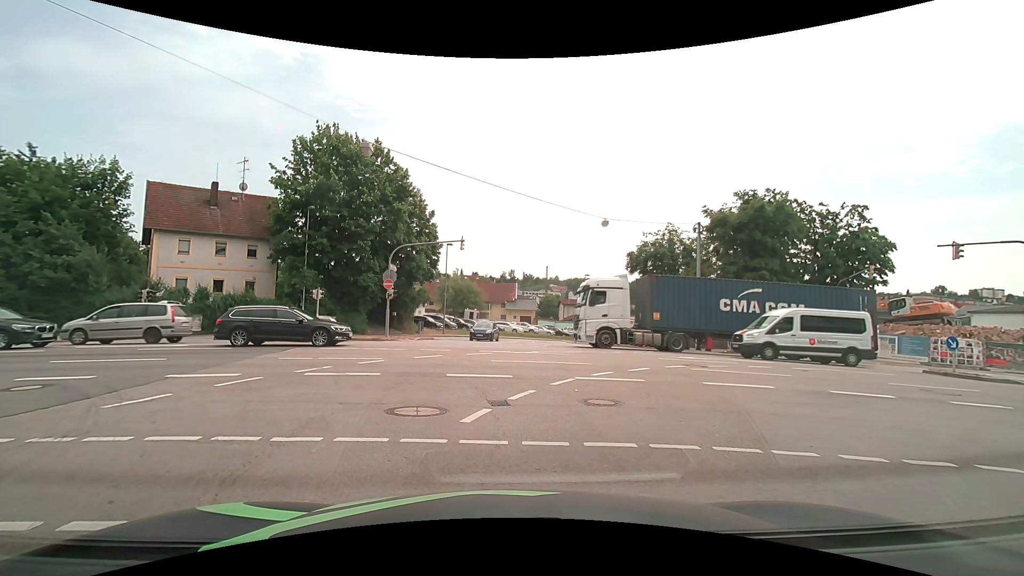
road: unclassified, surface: asphalt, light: Day
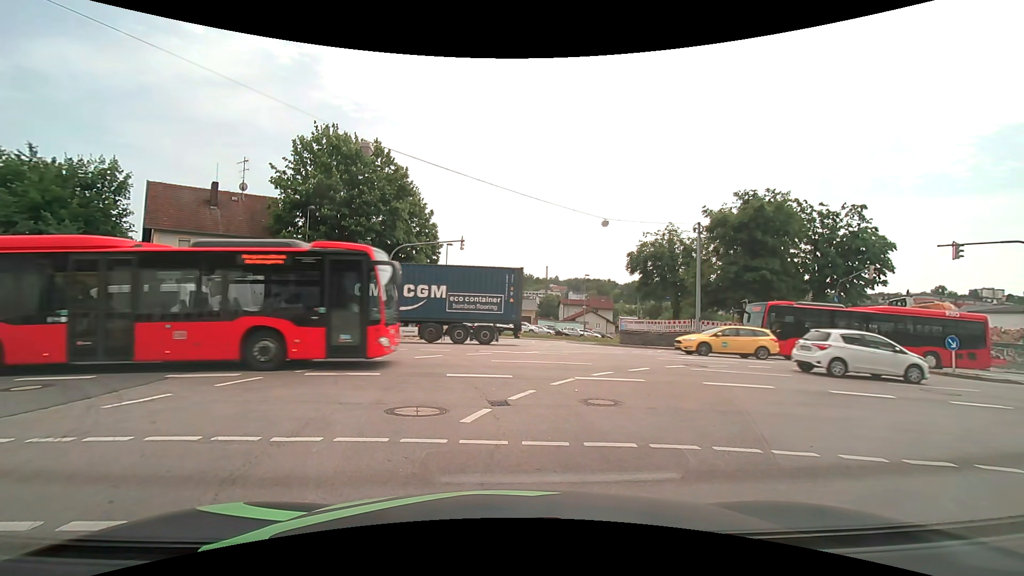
(0.0, 0.0) m; 0°
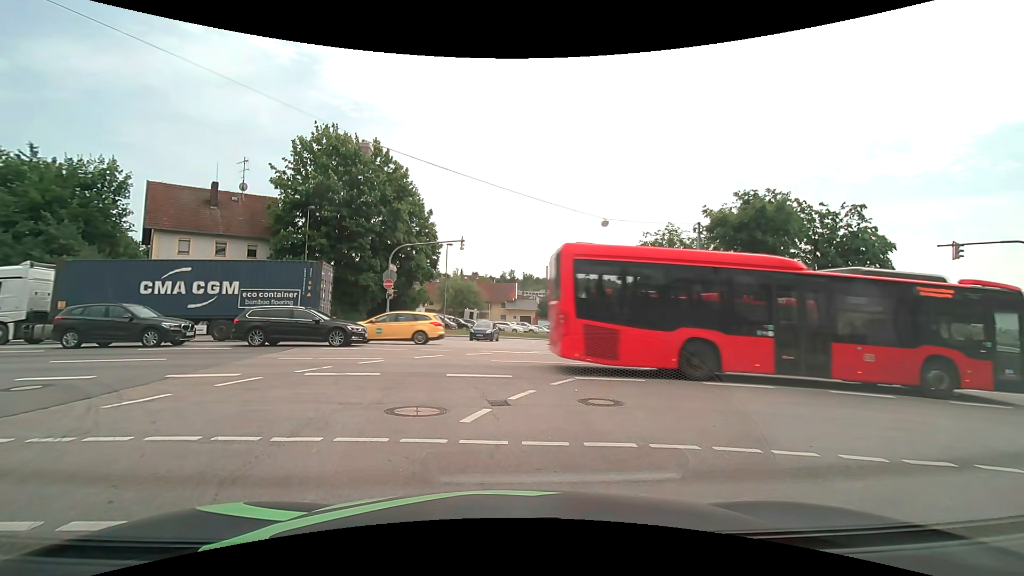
(0.0, 0.0) m; 0°
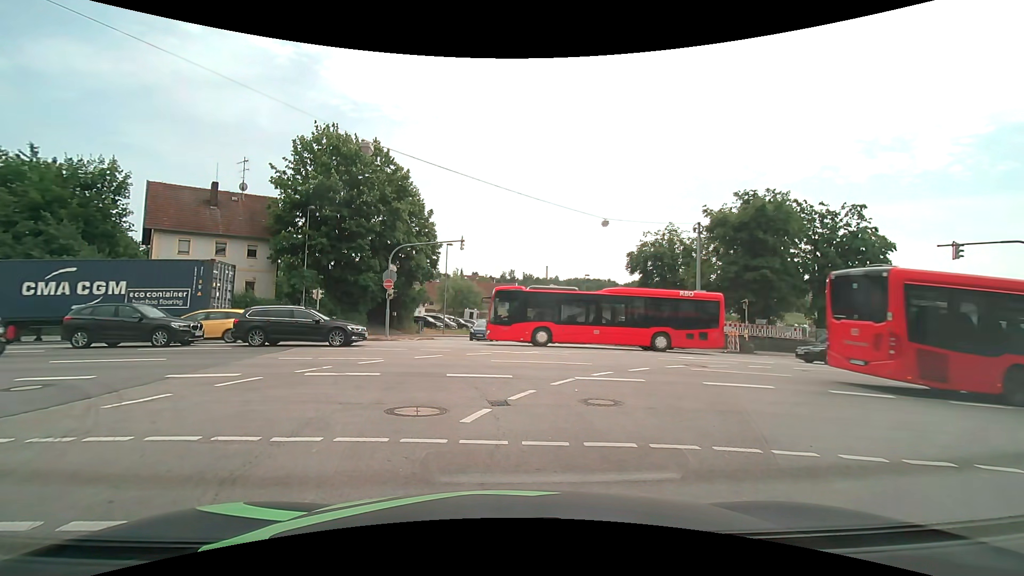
(0.0, 0.0) m; 0°
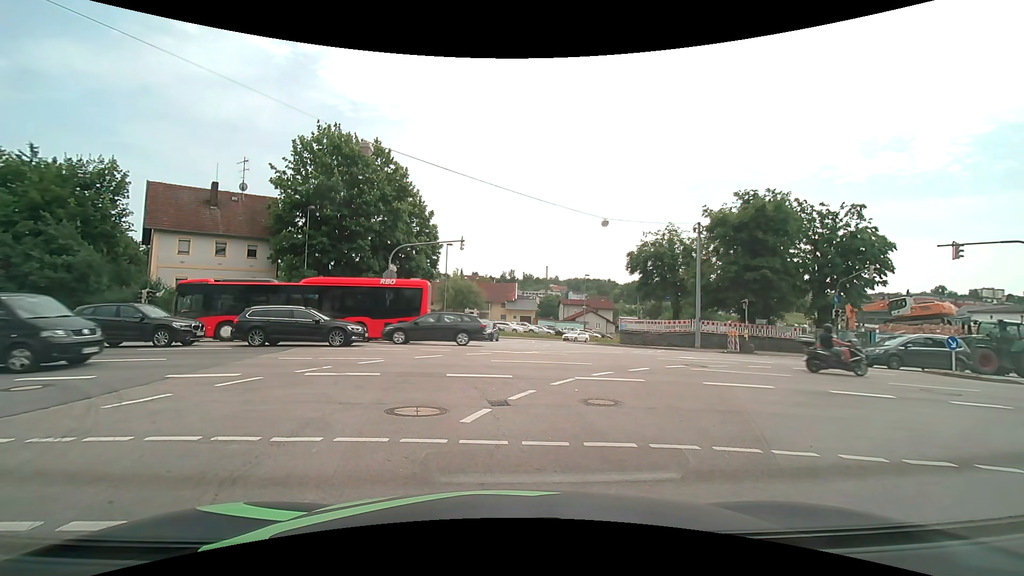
(0.0, 0.0) m; 0°
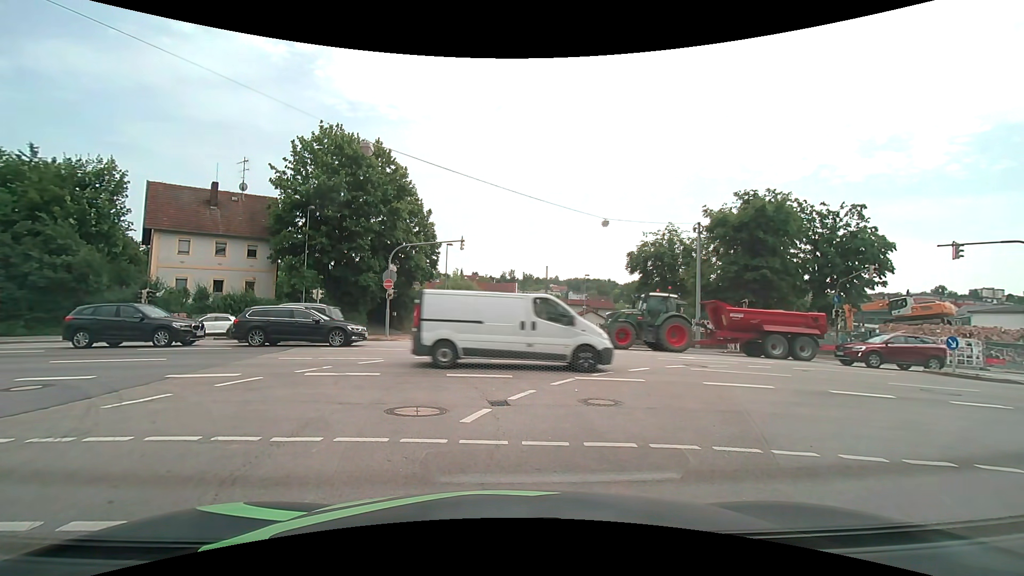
(0.0, 0.0) m; 0°
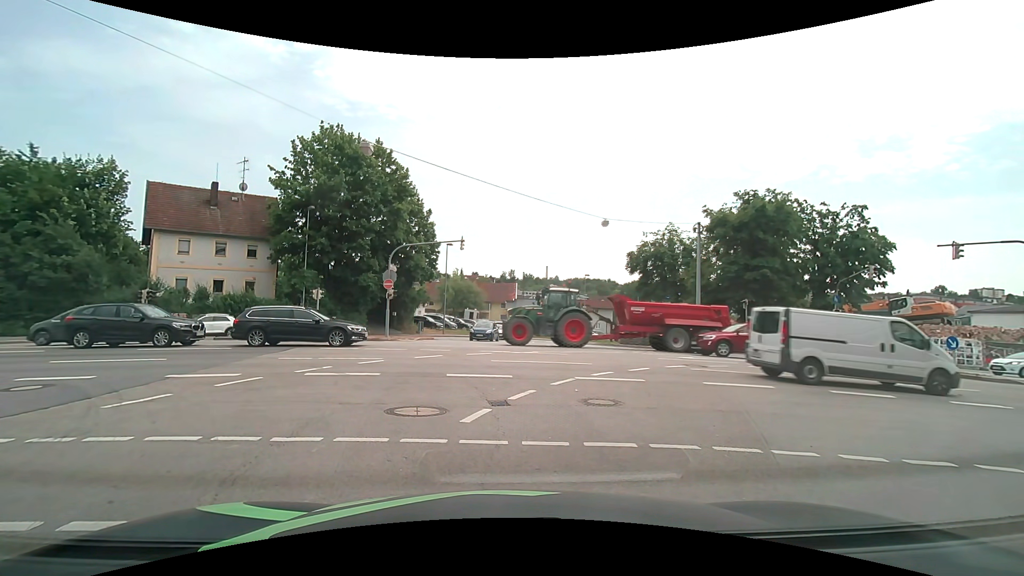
(0.0, 0.0) m; 0°
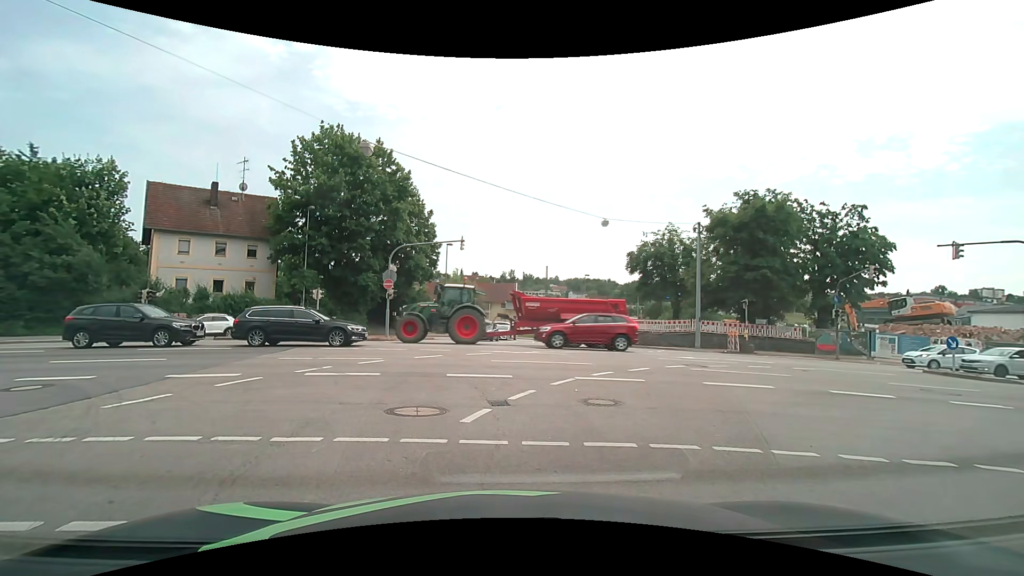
(0.0, 0.0) m; 0°
(-1, +10) (-3, +20) (-11, +26) (-21, +26) (-30, +24) (-40, +22) (-50, +20) (-60, +18) (-69, +15) (-79, +13) m
